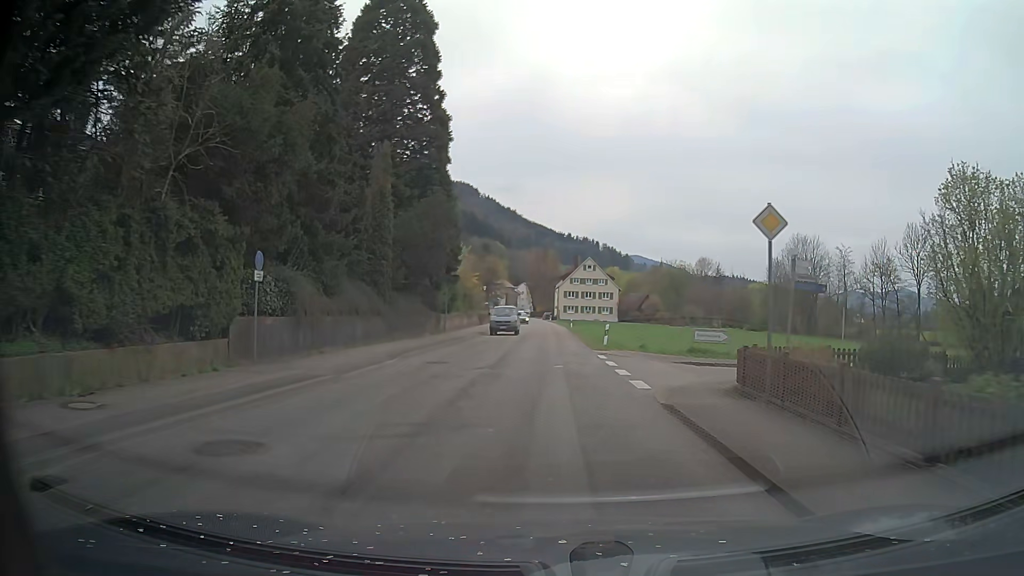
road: secondary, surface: asphalt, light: Day
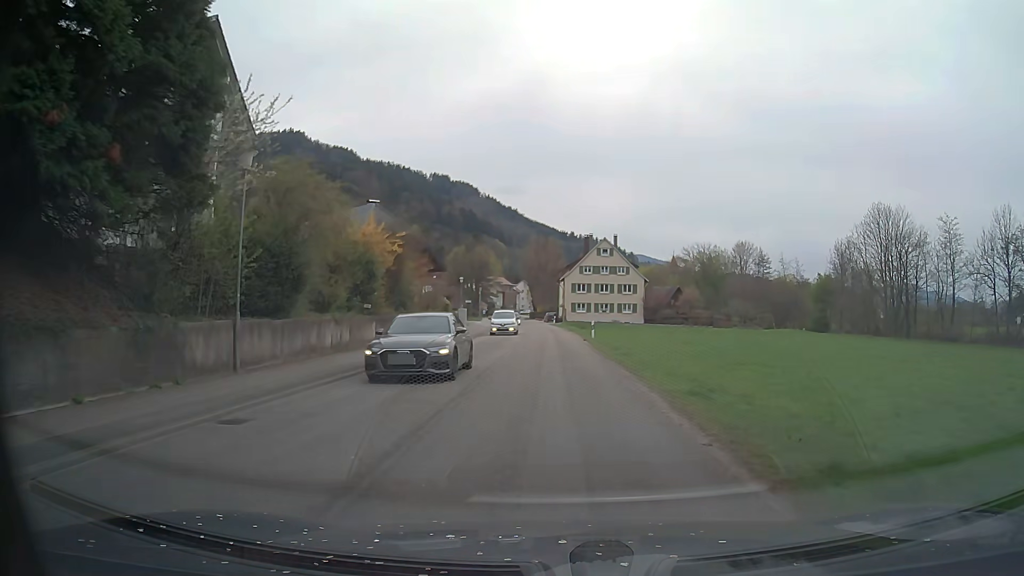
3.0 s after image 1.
(+0.1, +30.5) m; +1°
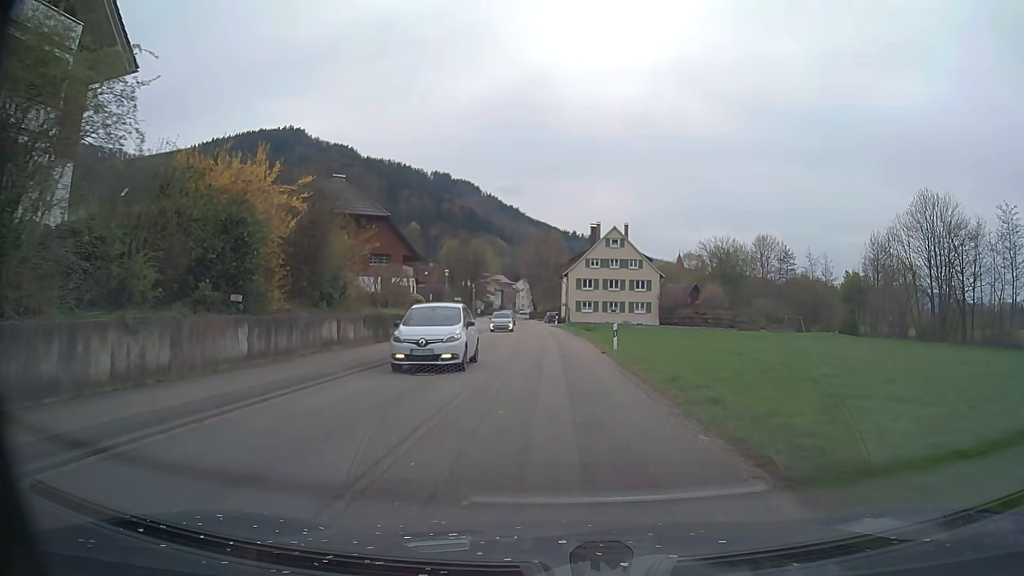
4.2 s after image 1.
(-0.1, +11.9) m; -2°
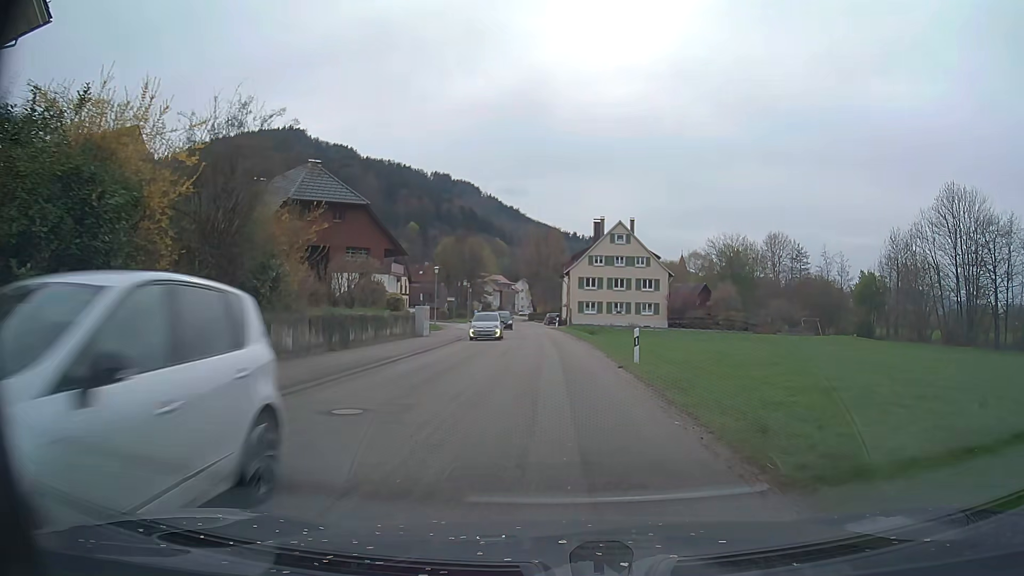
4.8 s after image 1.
(+0.1, +6.0) m; +1°
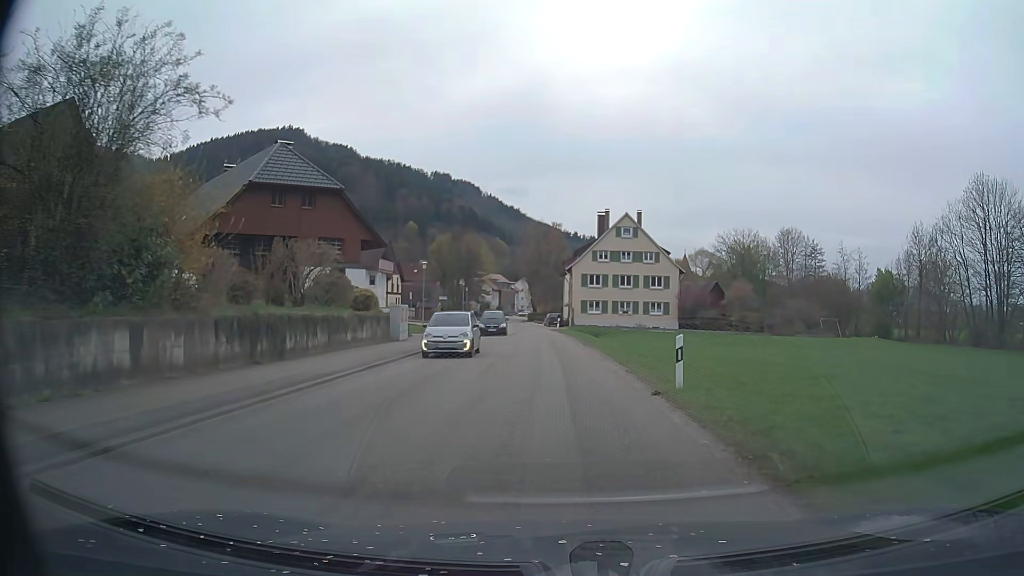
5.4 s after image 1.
(0.0, +6.0) m; 0°
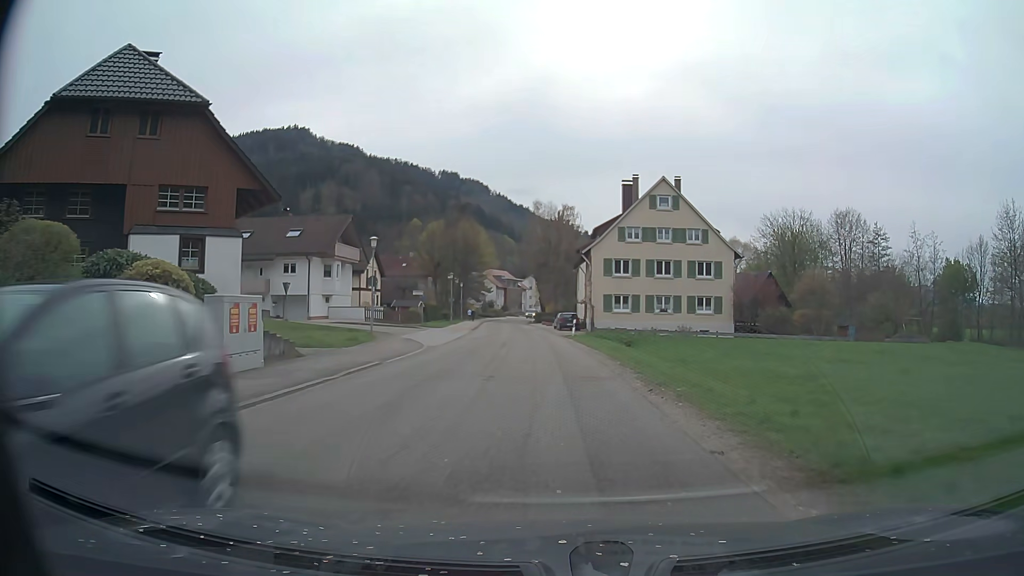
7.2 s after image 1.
(-0.2, +17.9) m; -1°
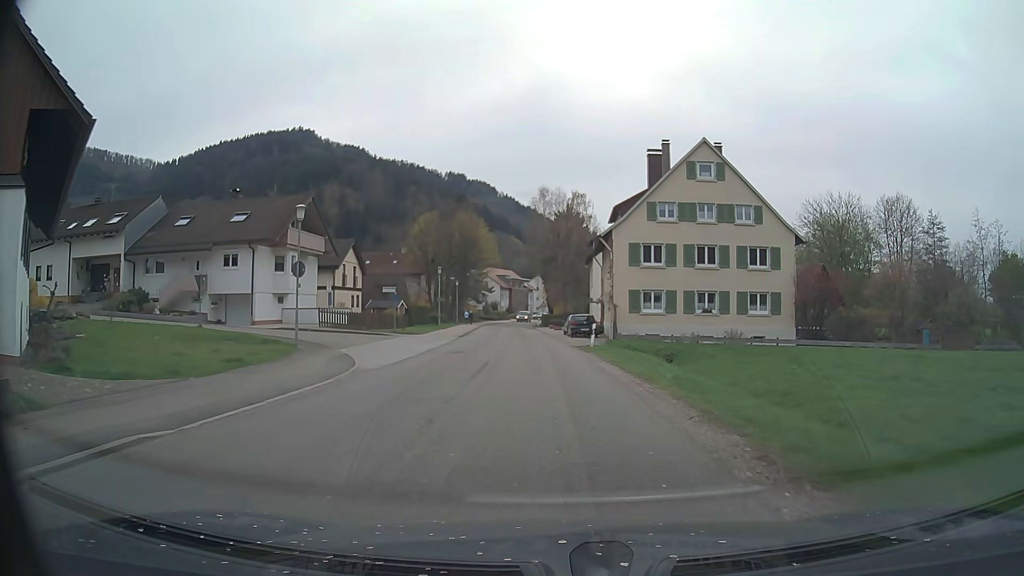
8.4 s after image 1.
(-0.1, +11.8) m; -1°
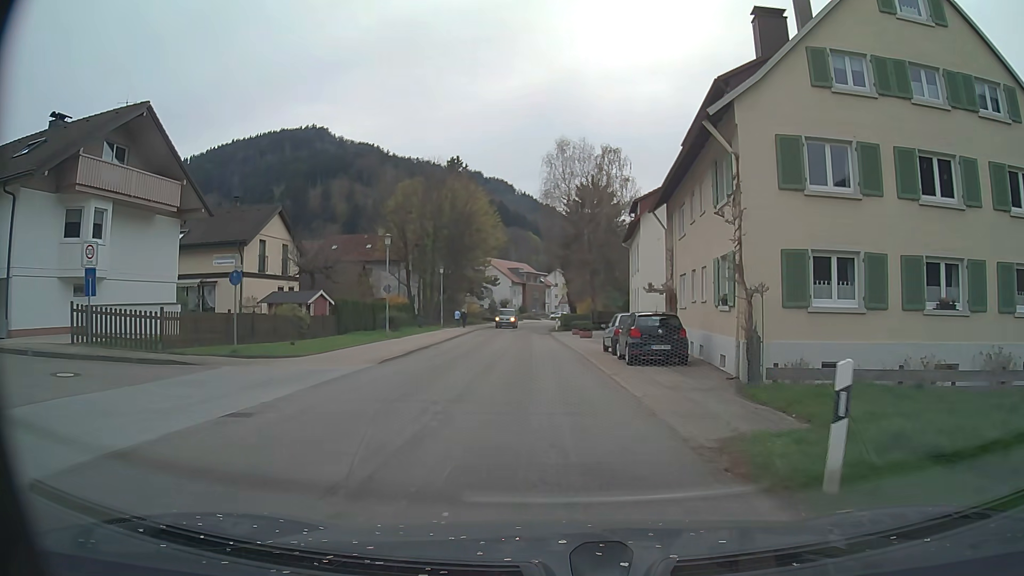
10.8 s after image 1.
(-0.2, +23.3) m; -1°
(0, +10) (0, +20) (-1, +30) (-1, +40) (-2, +50) (-2, +60) (-2, +70) (-1, +80) (-1, +90) (+1, +100) m
